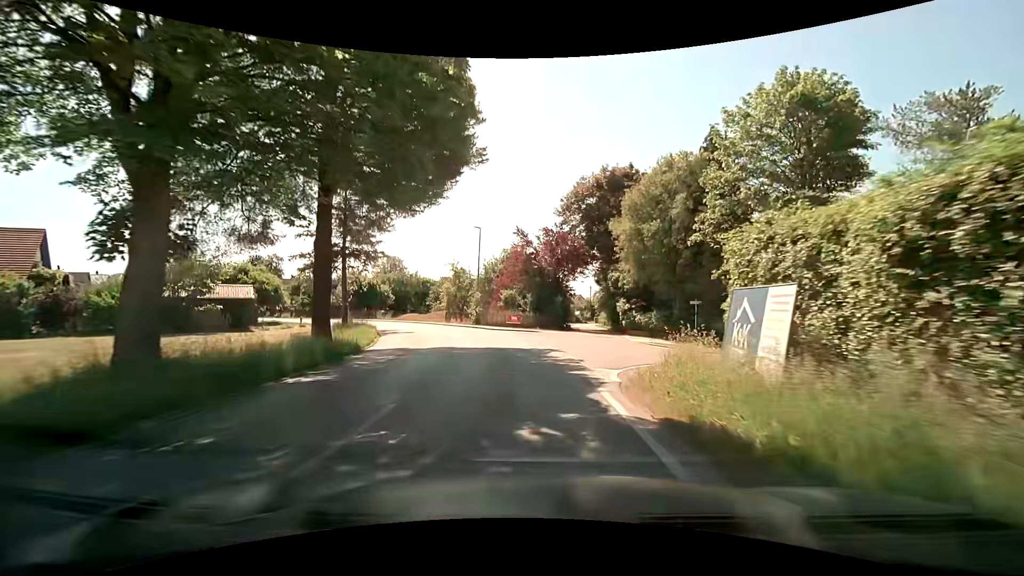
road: tertiary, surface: asphalt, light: Day
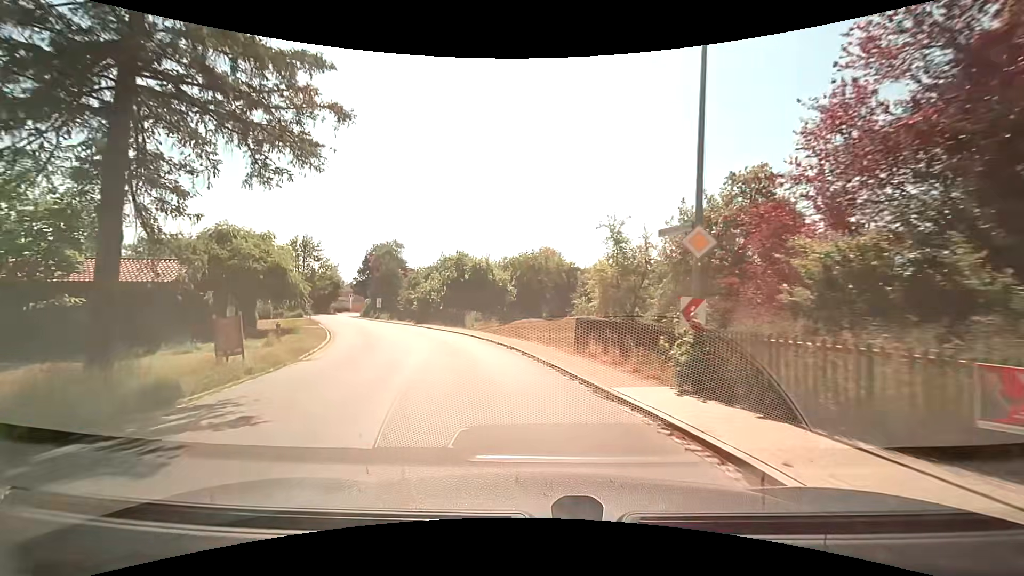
(-4.0, +30.7) m; -19°
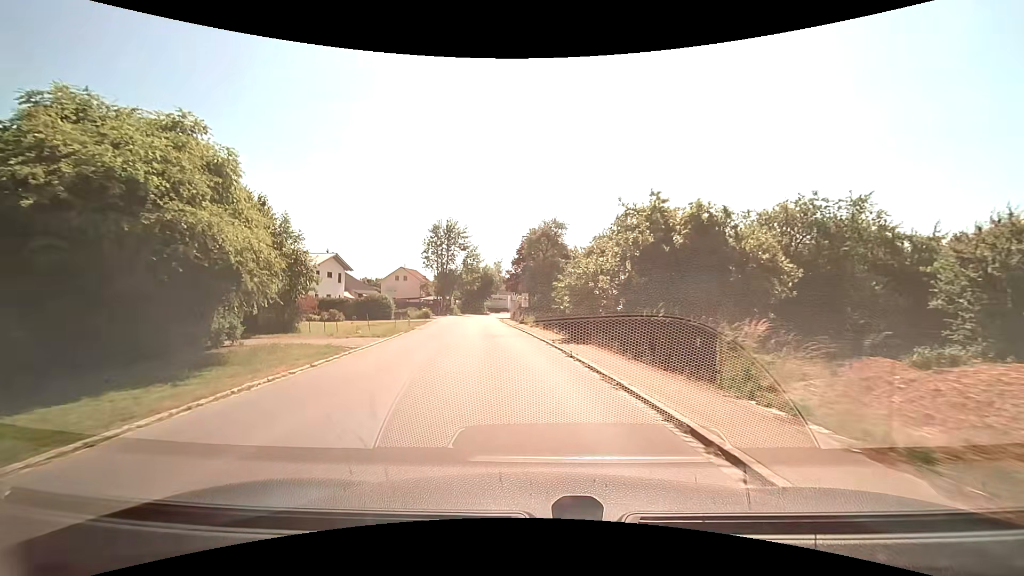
(-4.0, +22.7) m; -20°
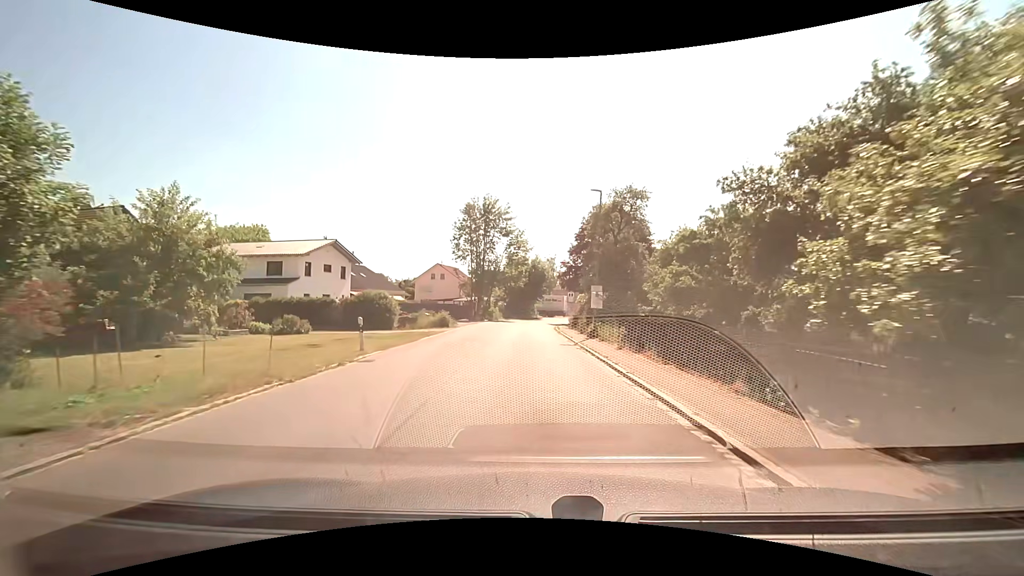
(-1.1, +18.0) m; -6°
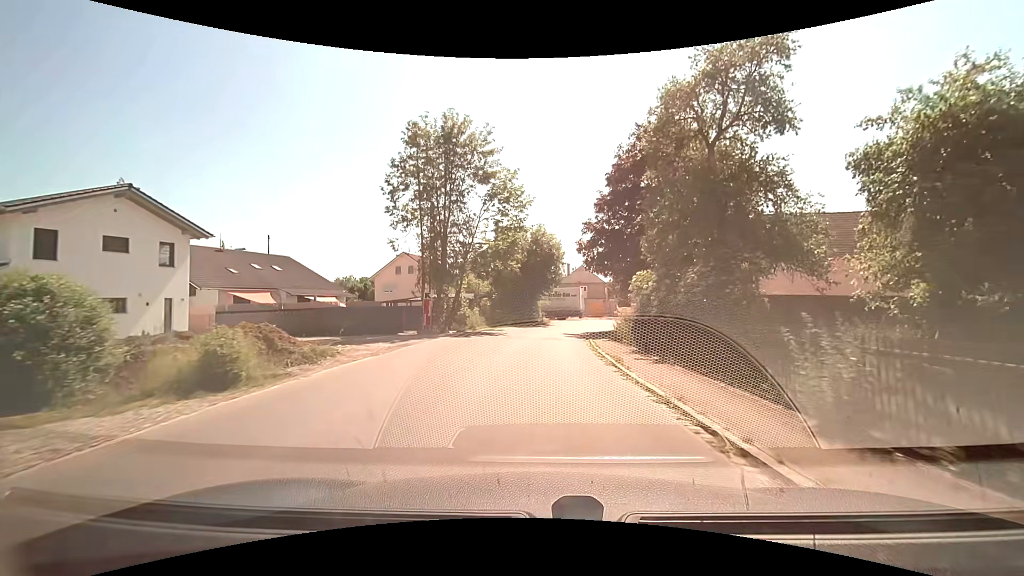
(-0.4, +25.3) m; 0°
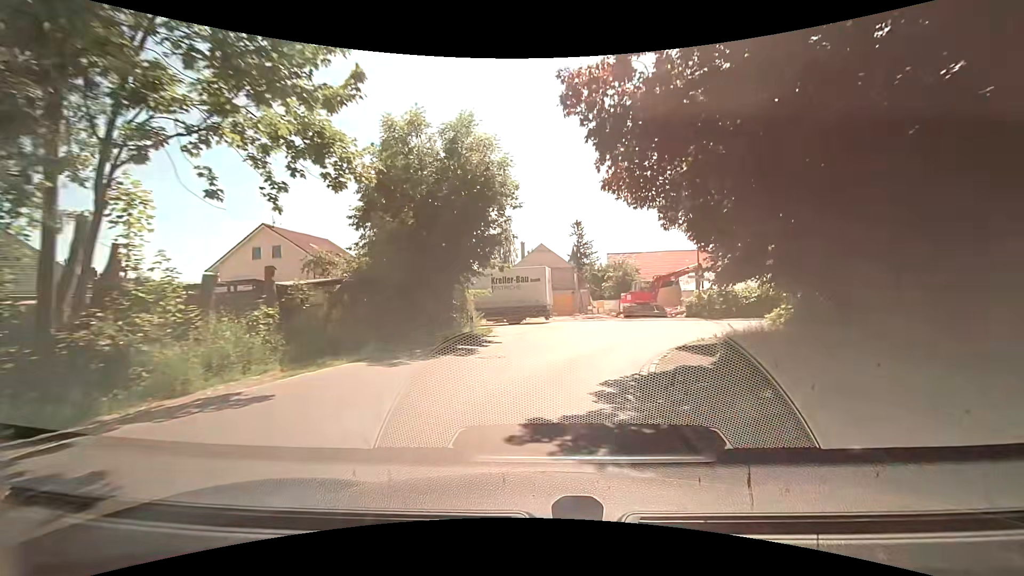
(+0.9, +24.3) m; +5°
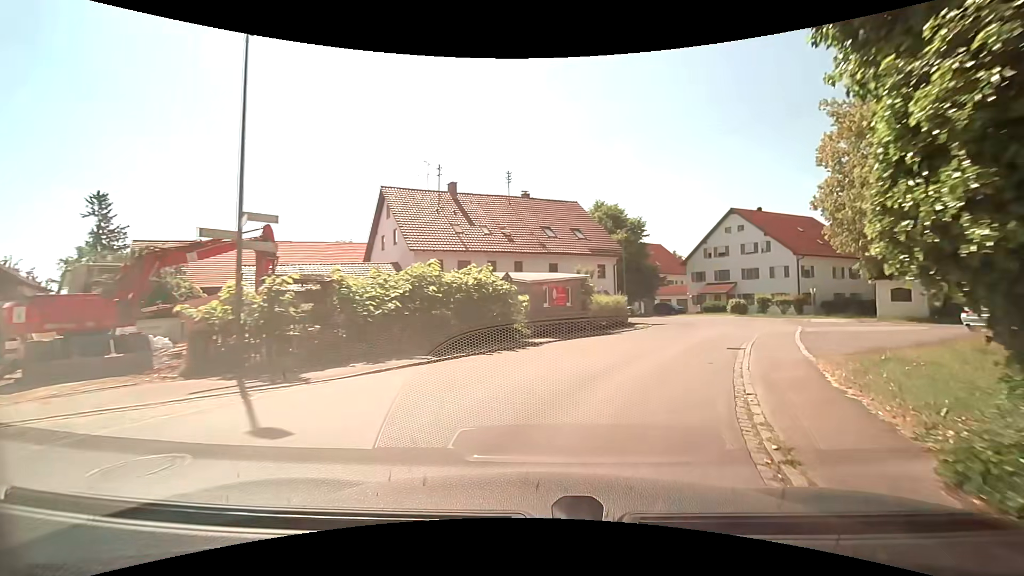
(+7.8, +24.7) m; +42°
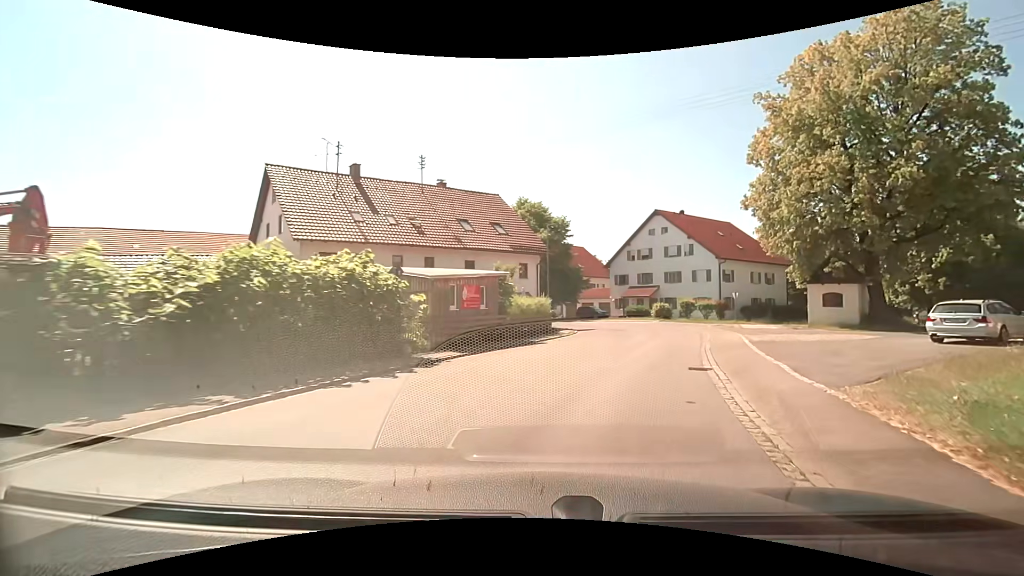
(+0.4, +4.7) m; +9°
(+1, +10) (+4, +19) (+7, +29) (+7, +39) (+4, +48) (-2, +56) (-10, +62) (-18, +68) (-26, +74) (-34, +80) m
